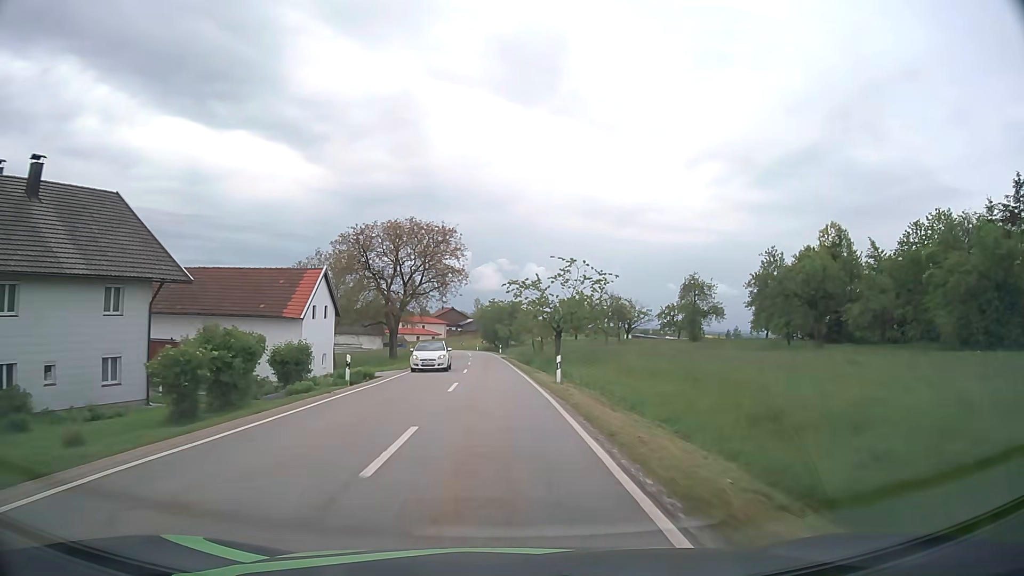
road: tertiary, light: Day
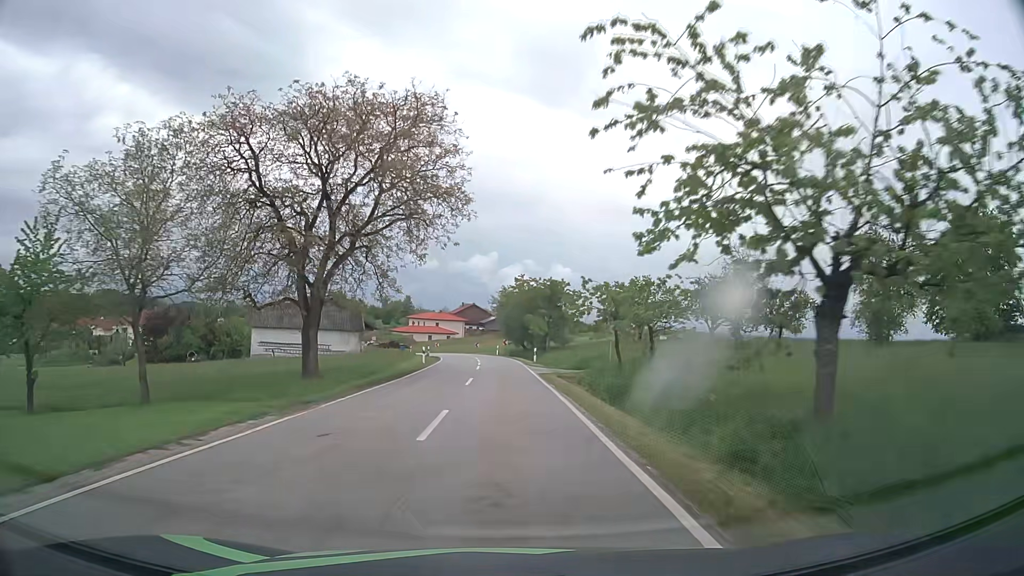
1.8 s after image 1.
(-0.7, +33.4) m; -2°
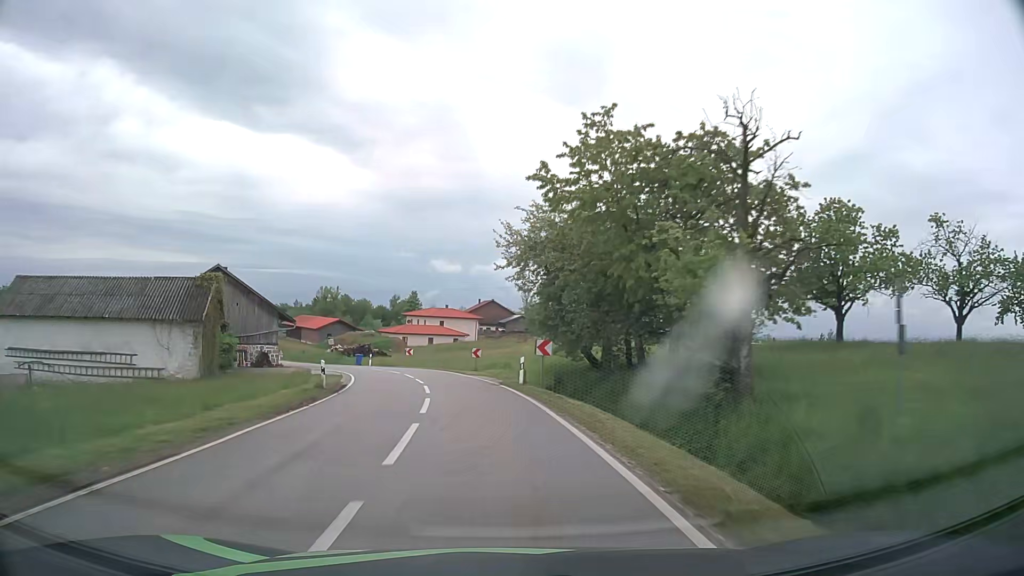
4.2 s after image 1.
(-0.3, +43.7) m; -2°
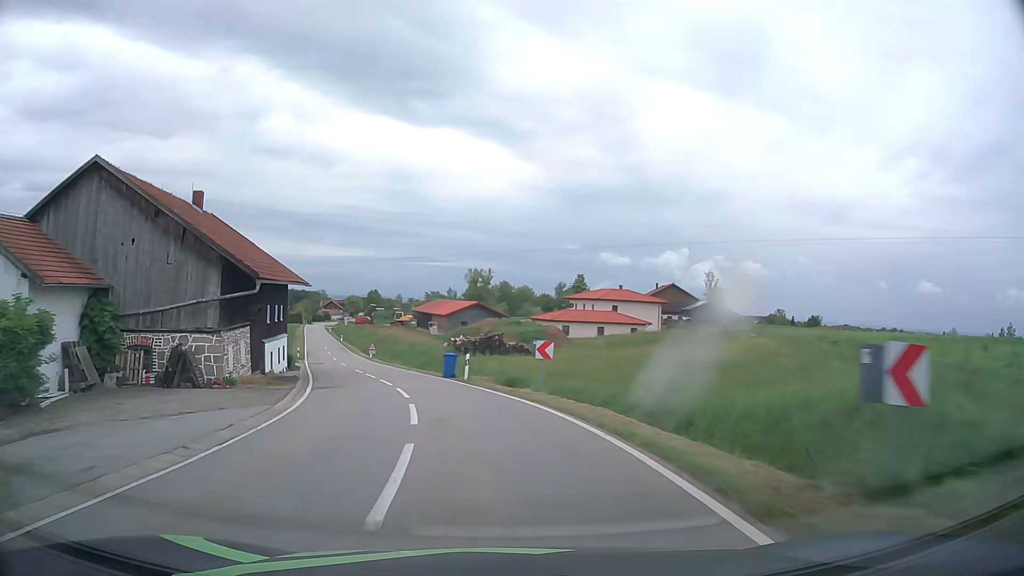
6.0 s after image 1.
(-3.1, +32.2) m; -13°
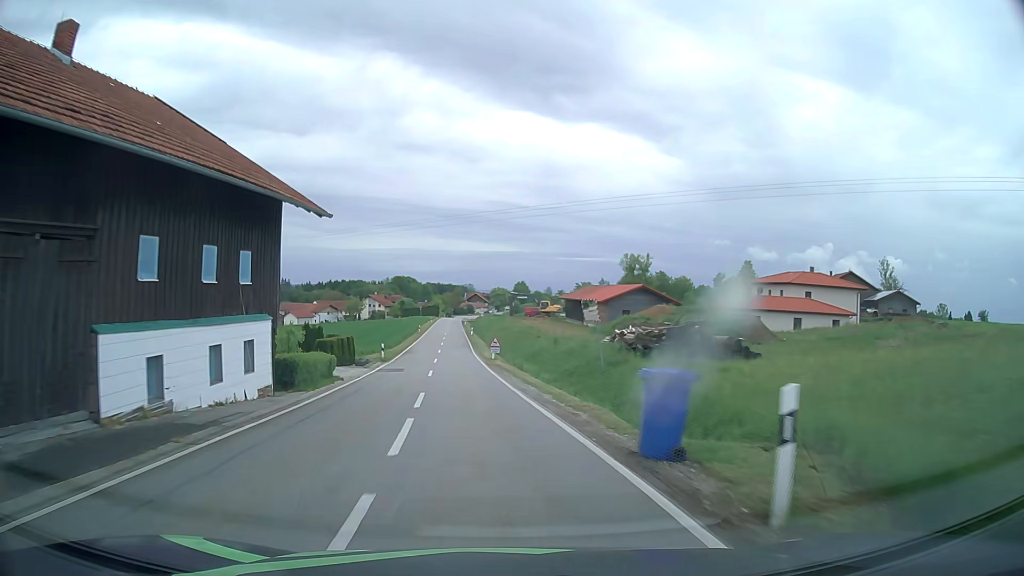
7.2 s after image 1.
(-2.5, +21.4) m; -13°
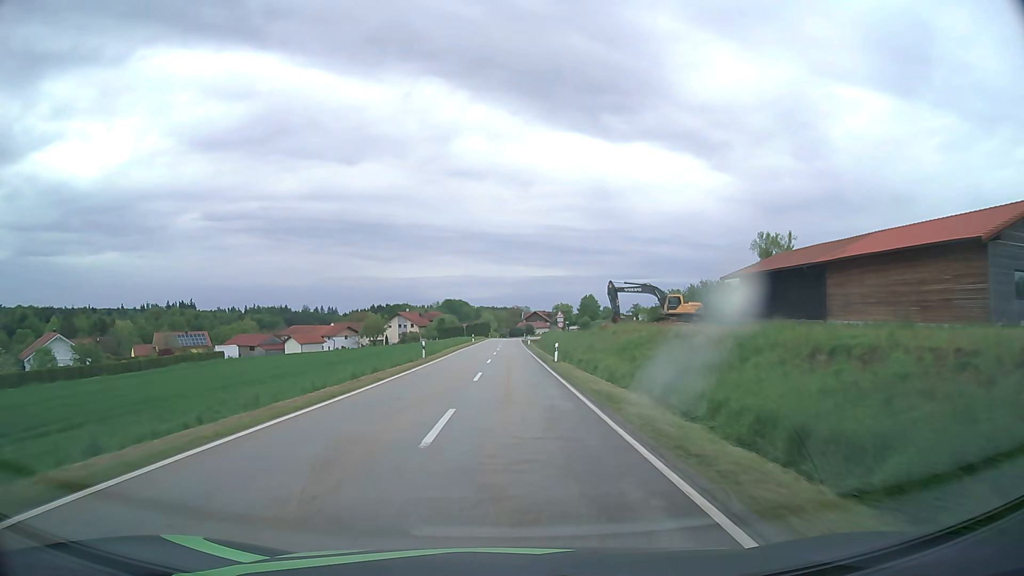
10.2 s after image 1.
(-5.0, +54.0) m; -6°
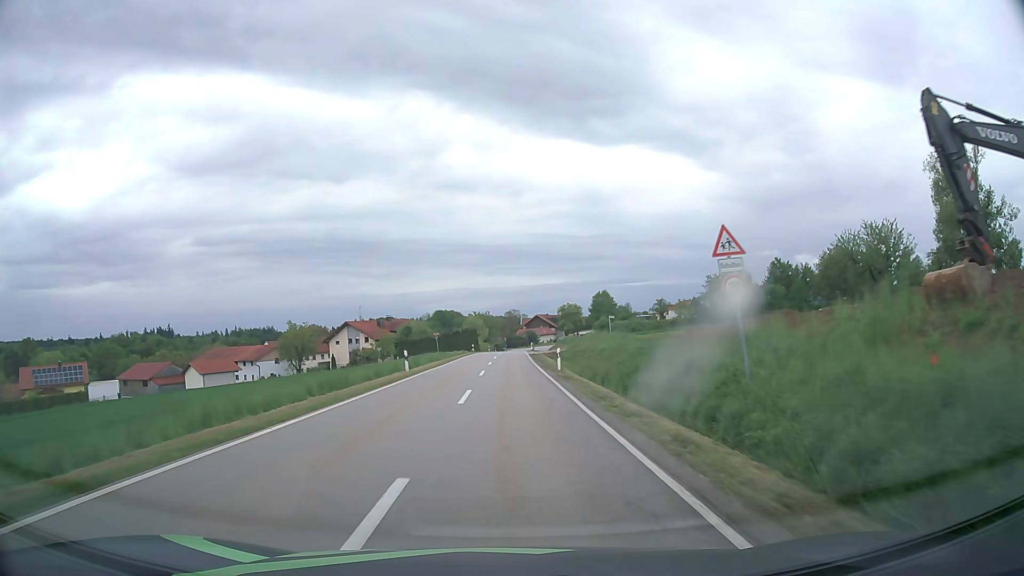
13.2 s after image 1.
(+0.1, +53.7) m; 0°
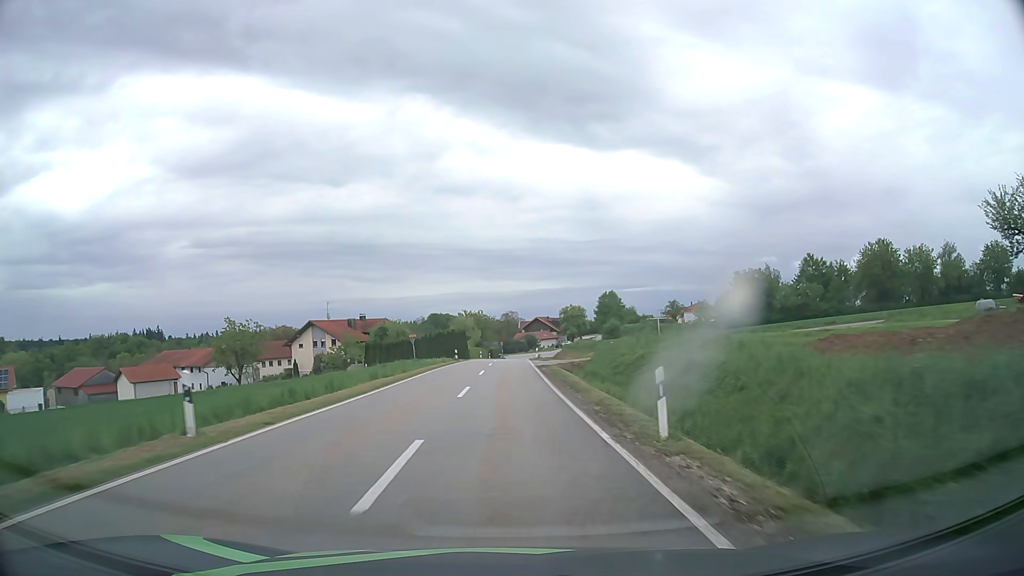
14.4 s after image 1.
(+0.1, +21.6) m; 0°
(0, +10) (0, +20) (0, +30) (0, +40) (0, +50) (0, +60) (+1, +70) (+1, +80) (+1, +90) (+1, +100) m
